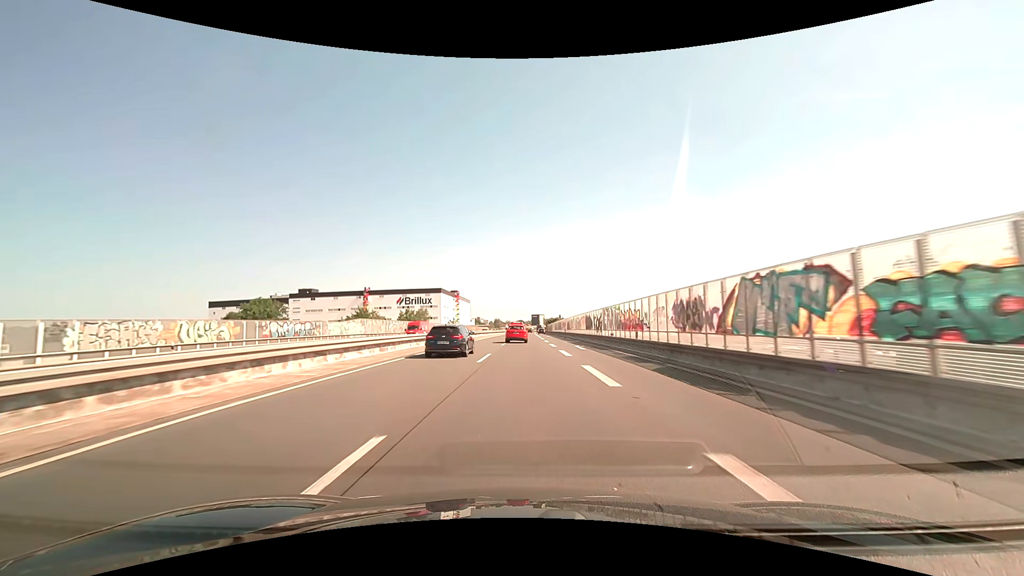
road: trunk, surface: asphalt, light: Day
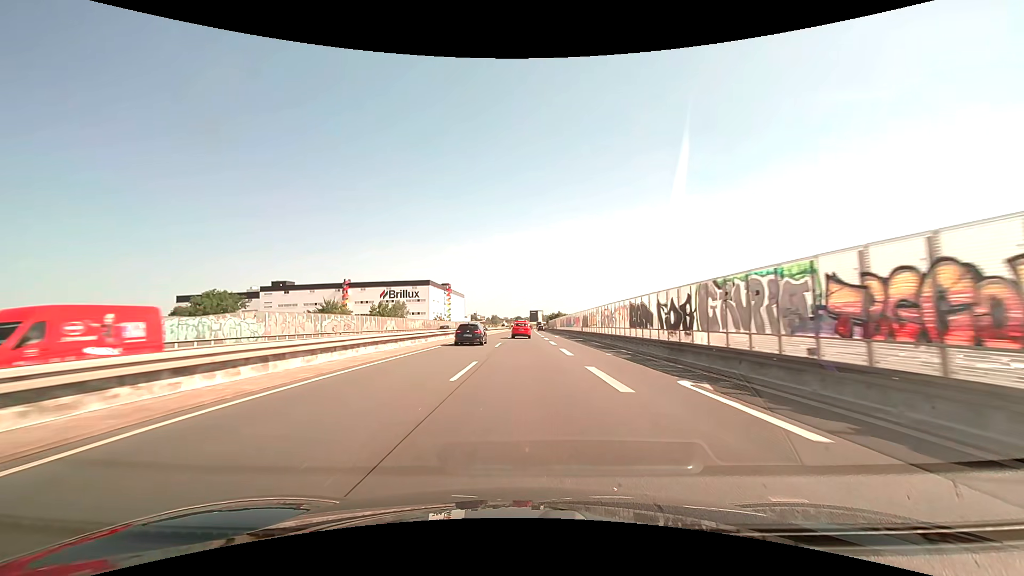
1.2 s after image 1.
(0.0, +25.5) m; 0°
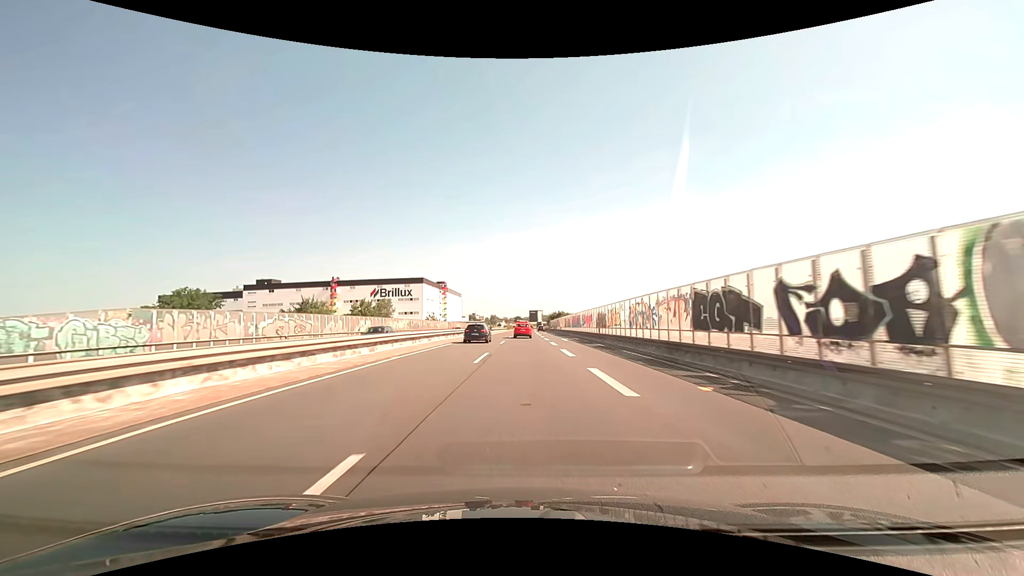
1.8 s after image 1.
(0.0, +12.7) m; 0°
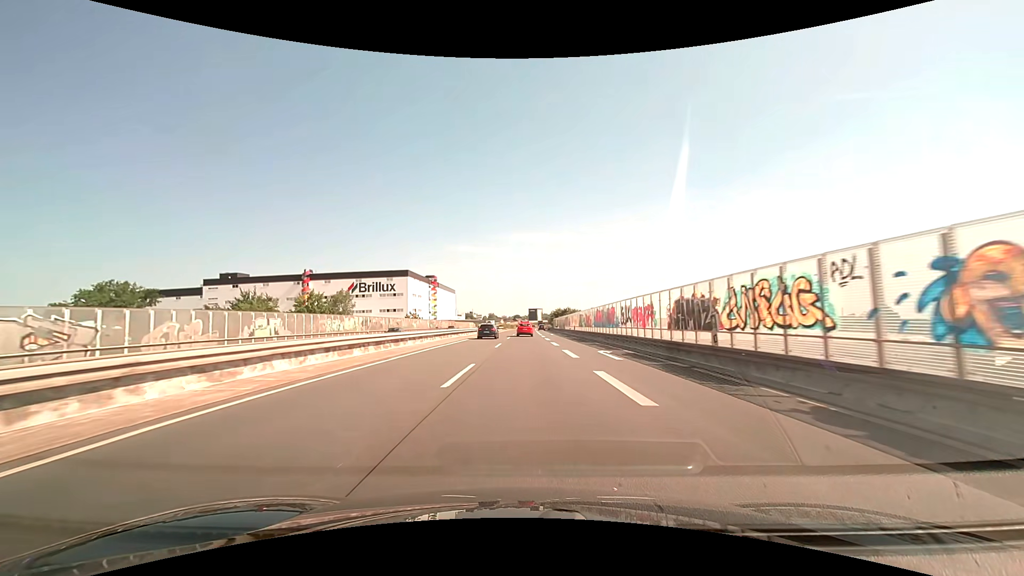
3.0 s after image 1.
(0.0, +25.5) m; 0°
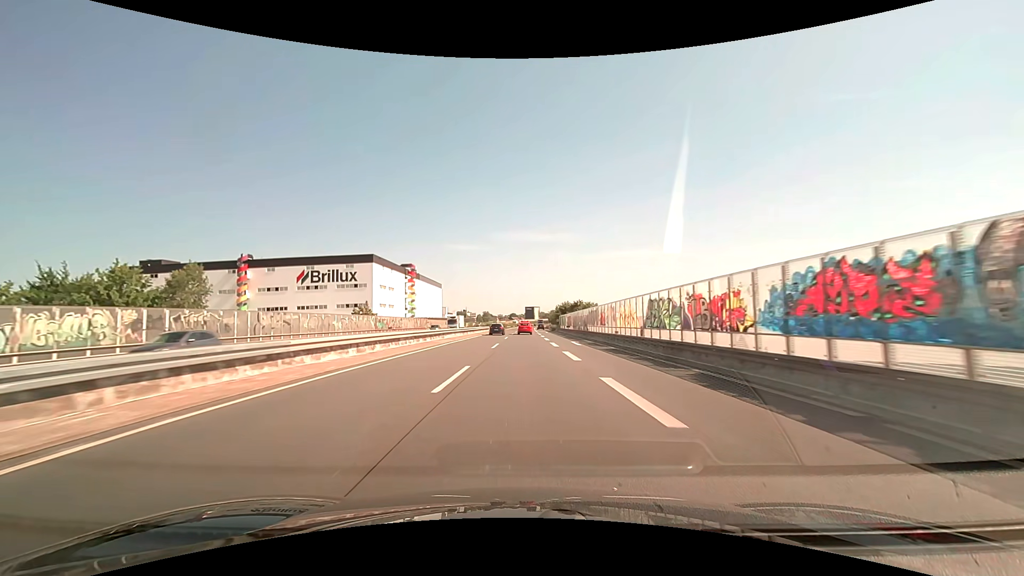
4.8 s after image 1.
(+0.1, +38.2) m; 0°
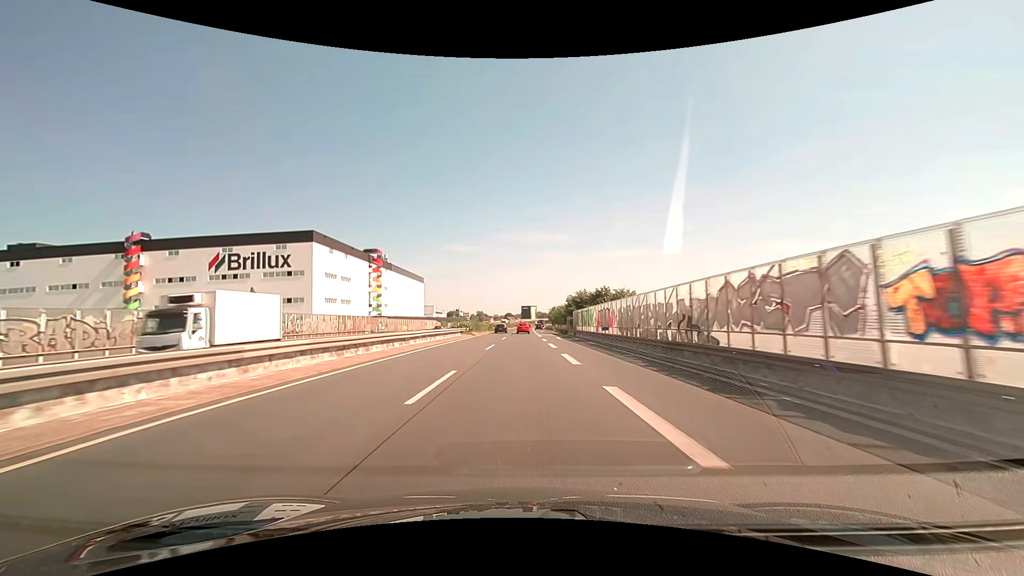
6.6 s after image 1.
(+0.2, +38.2) m; 0°
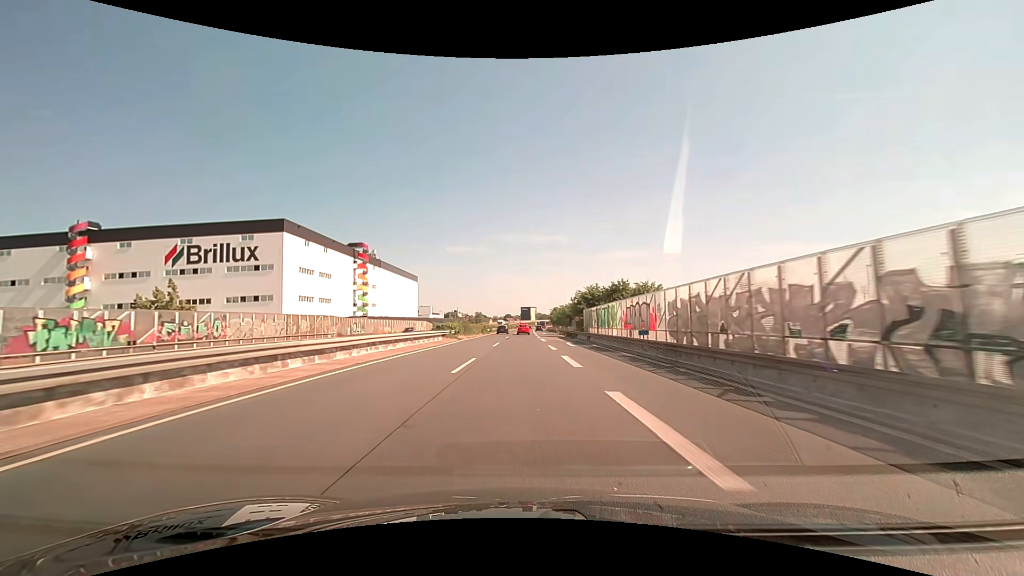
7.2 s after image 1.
(0.0, +12.7) m; 0°
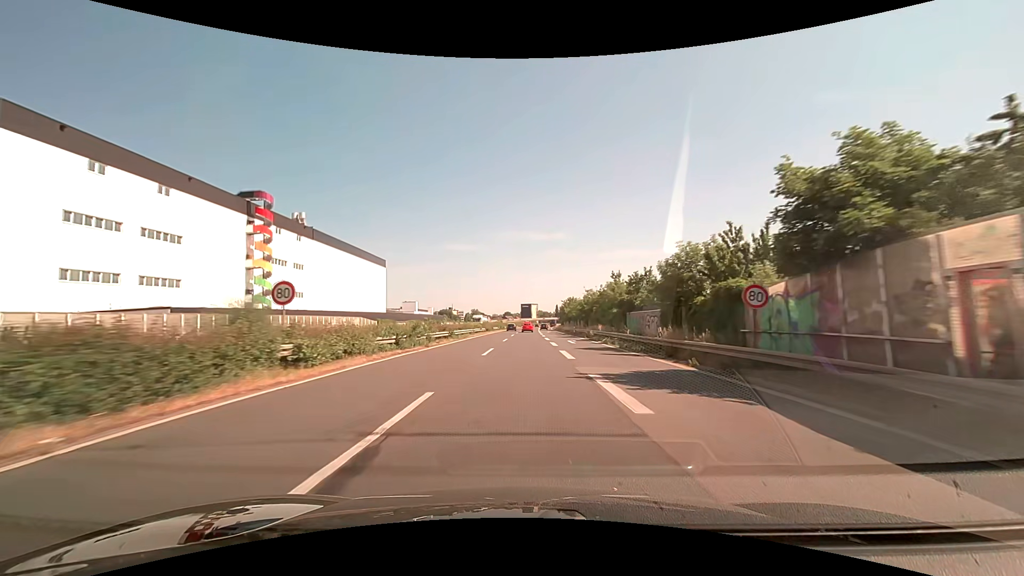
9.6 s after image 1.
(0.0, +50.9) m; 0°
(0, +10) (0, +20) (0, +30) (0, +40) (0, +50) (0, +60) (0, +70) (+1, +80) (+1, +90) (+1, +100) m
